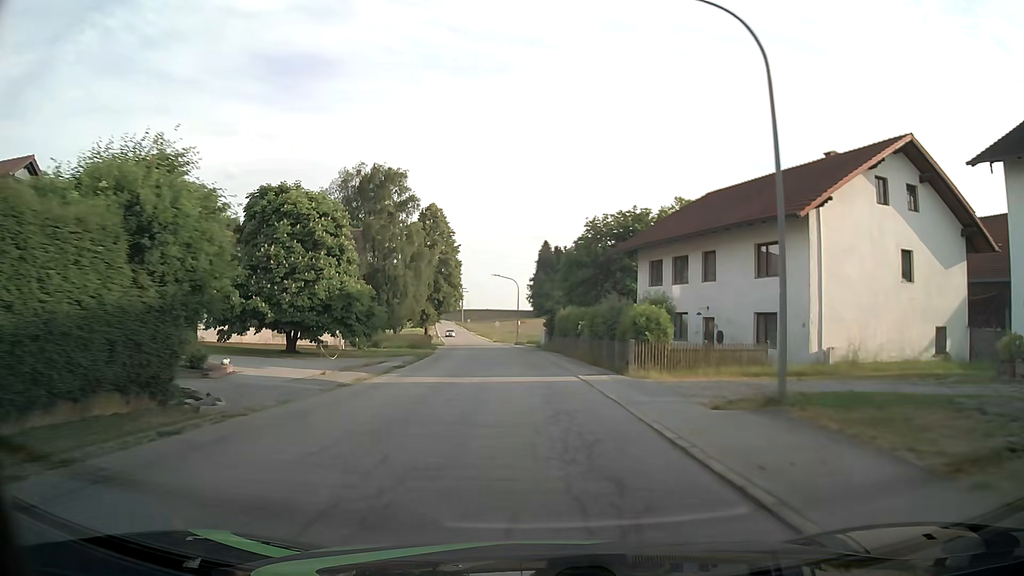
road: tertiary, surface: asphalt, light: Day
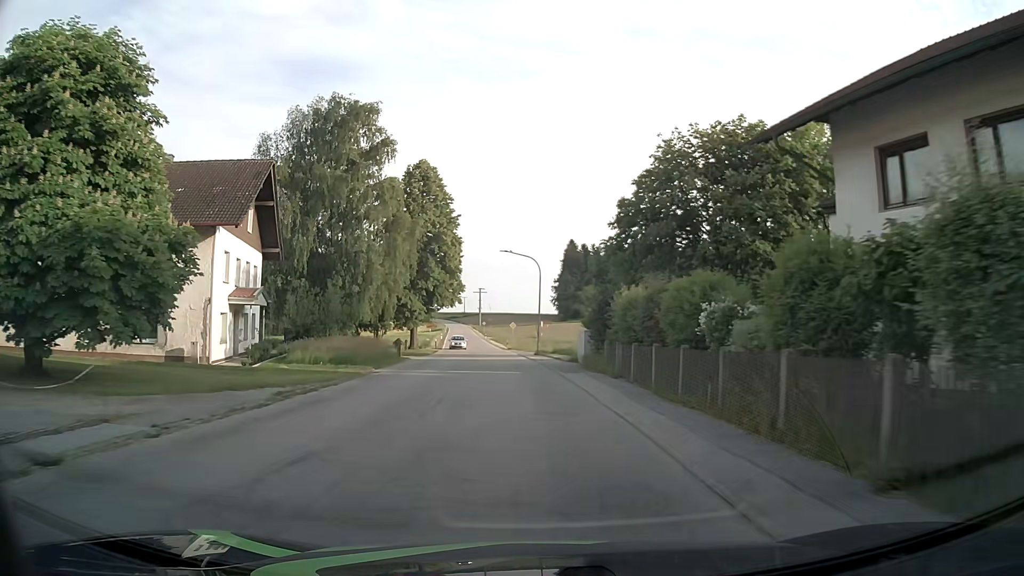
(-0.6, +23.8) m; -3°
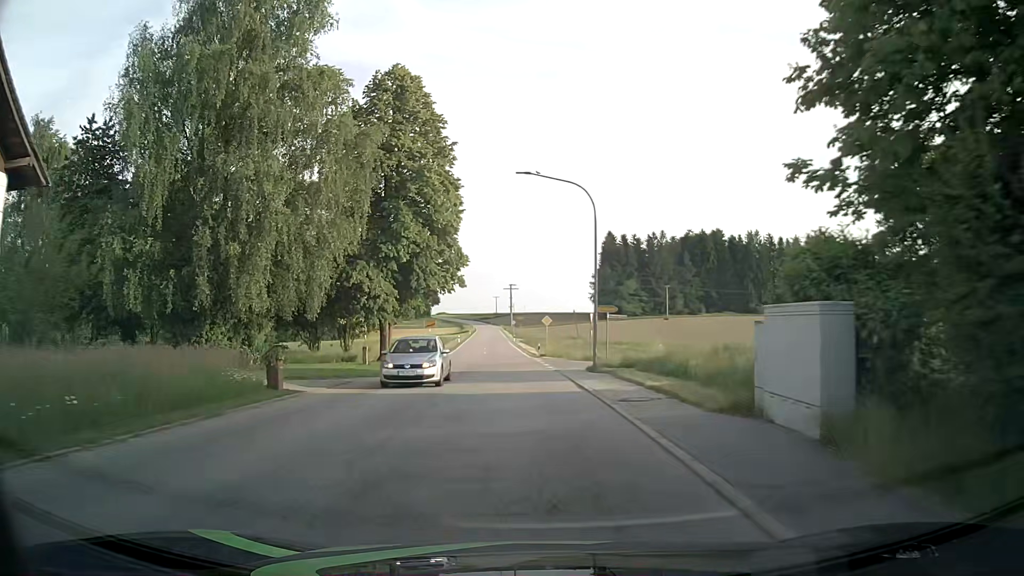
(-0.7, +23.8) m; -3°
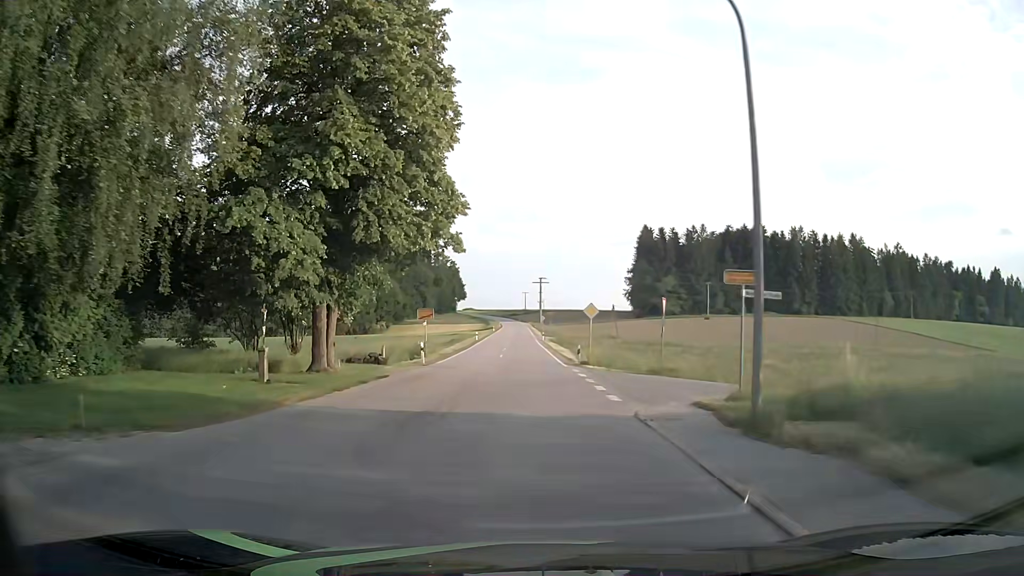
(-0.5, +16.1) m; -3°
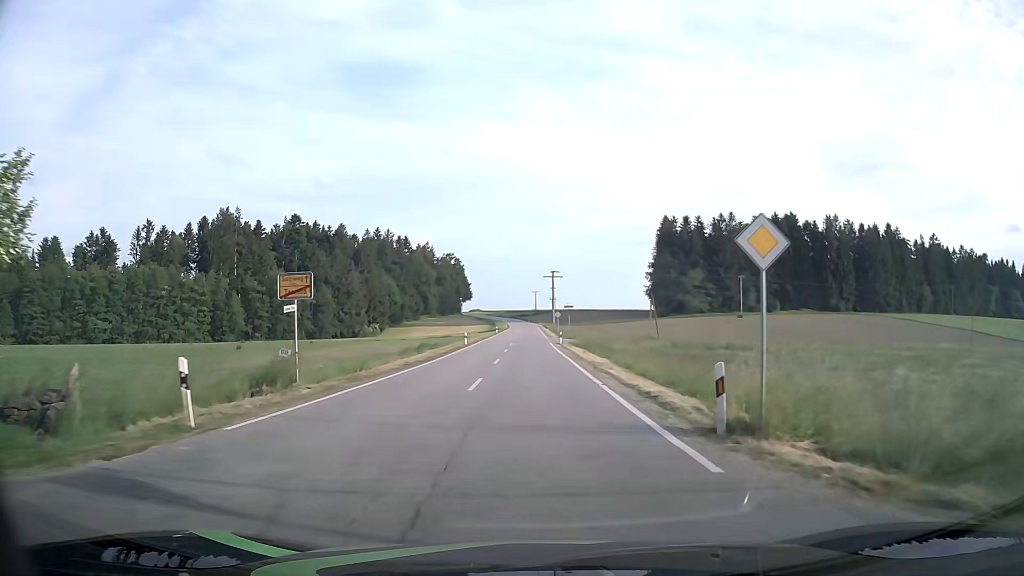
(-0.2, +24.2) m; 0°
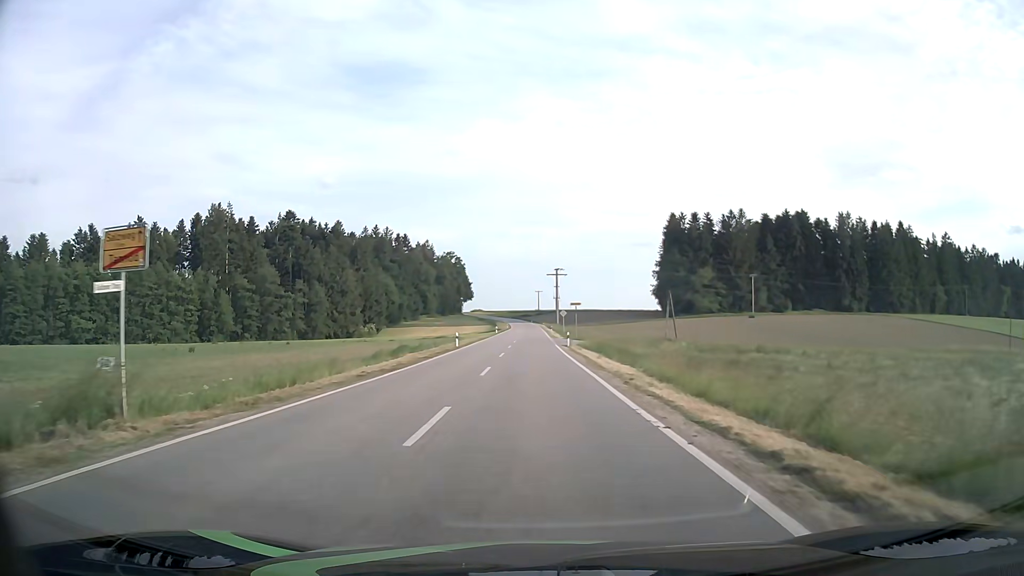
(-0.1, +8.1) m; -1°
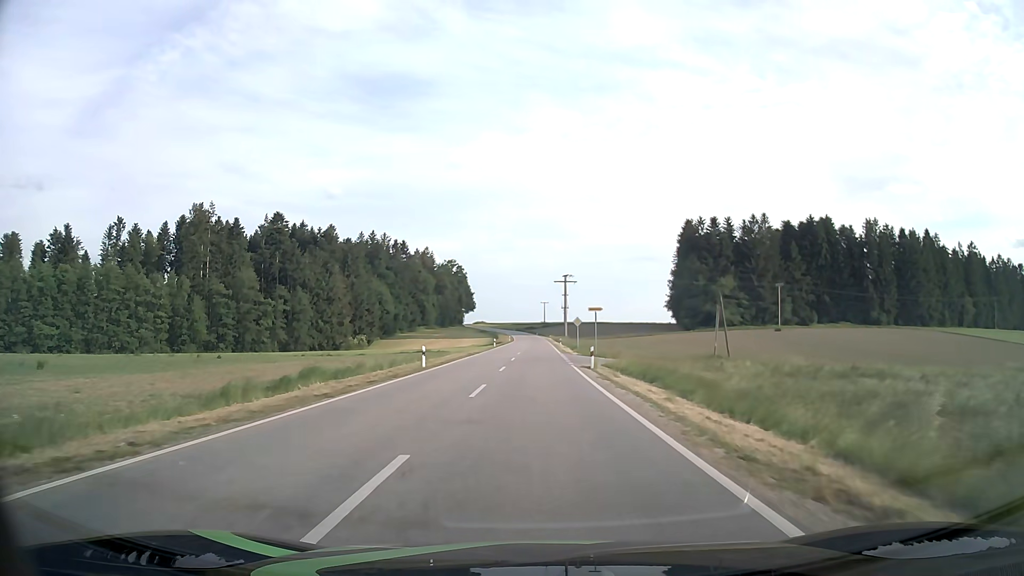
(-0.1, +16.5) m; -1°
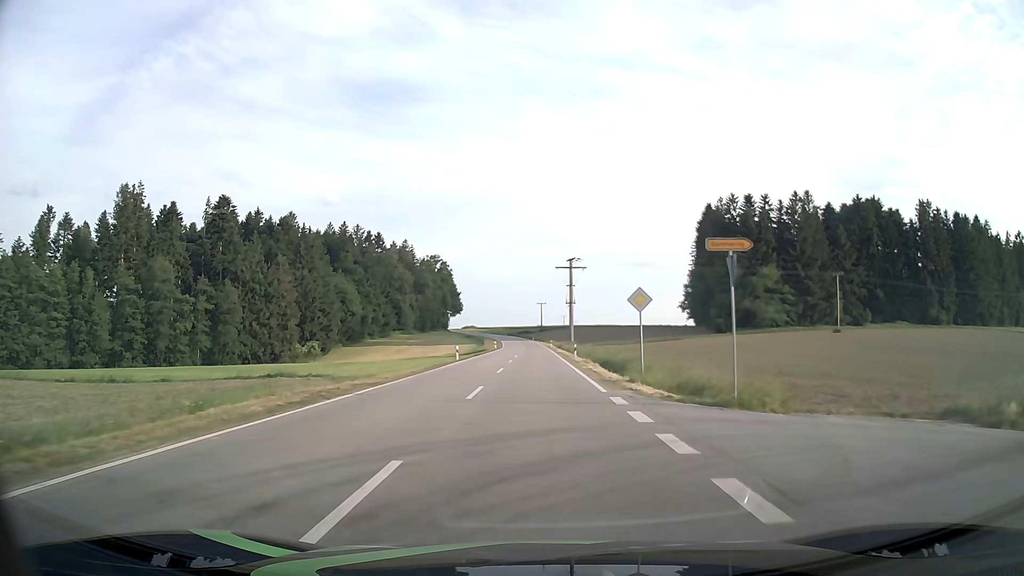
(+0.1, +36.5) m; 0°
(0, +10) (0, +20) (0, +30) (0, +40) (0, +50) (0, +60) (0, +70) (0, +80) (0, +90) (-1, +100) m
